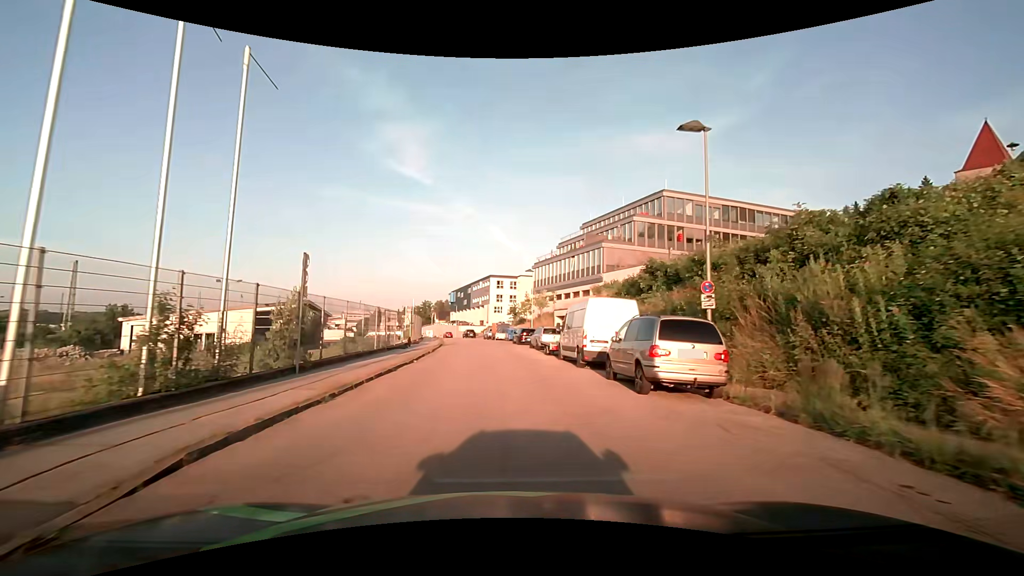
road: residential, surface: asphalt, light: Day
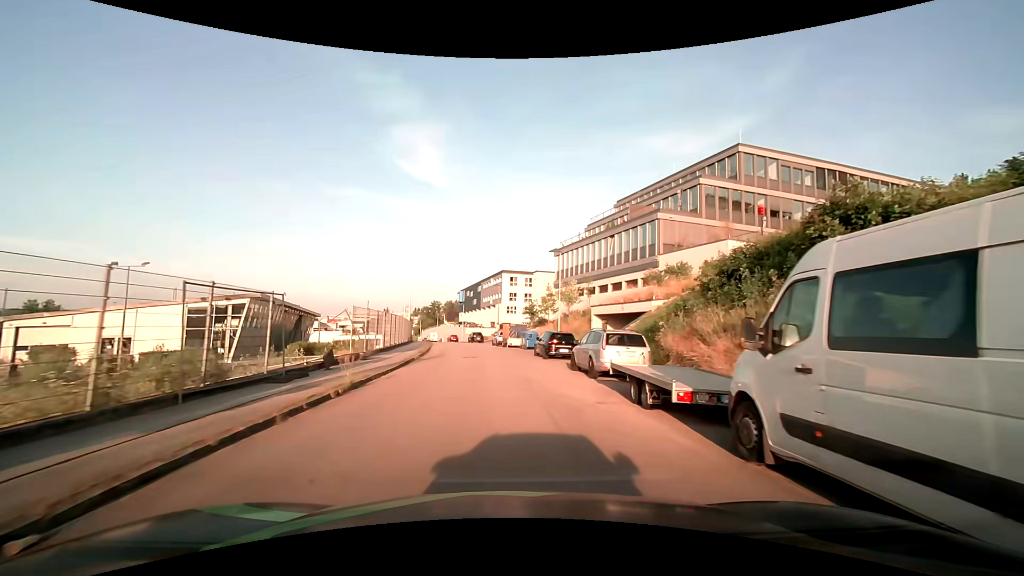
(-0.3, +16.1) m; -2°
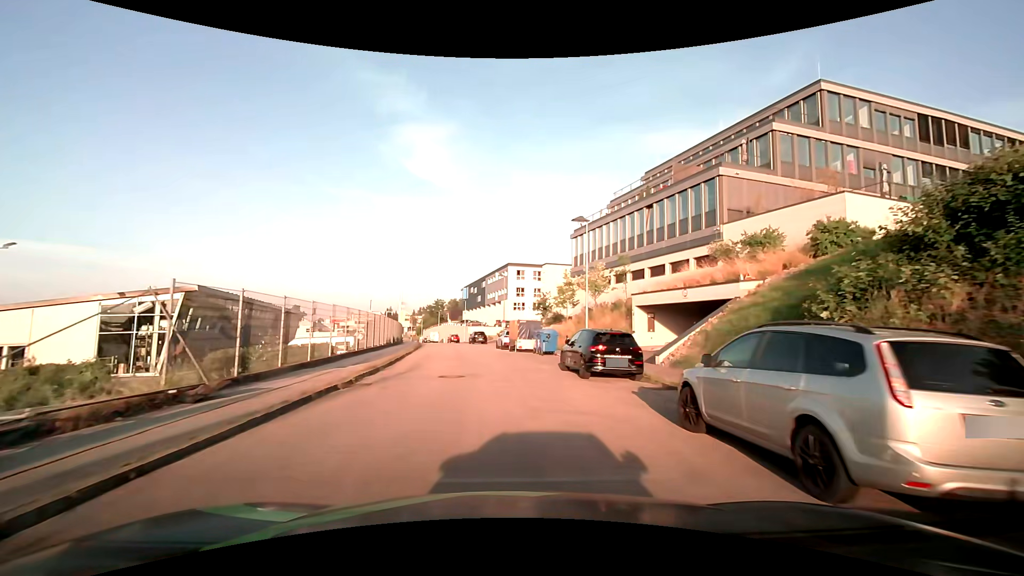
(0.0, +10.9) m; 0°
(0, +10) (-1, +20) (-2, +30) (-3, +40) (-5, +50) (-6, +60) (-8, +69) (-11, +79) (-13, +89) (-16, +98) m
